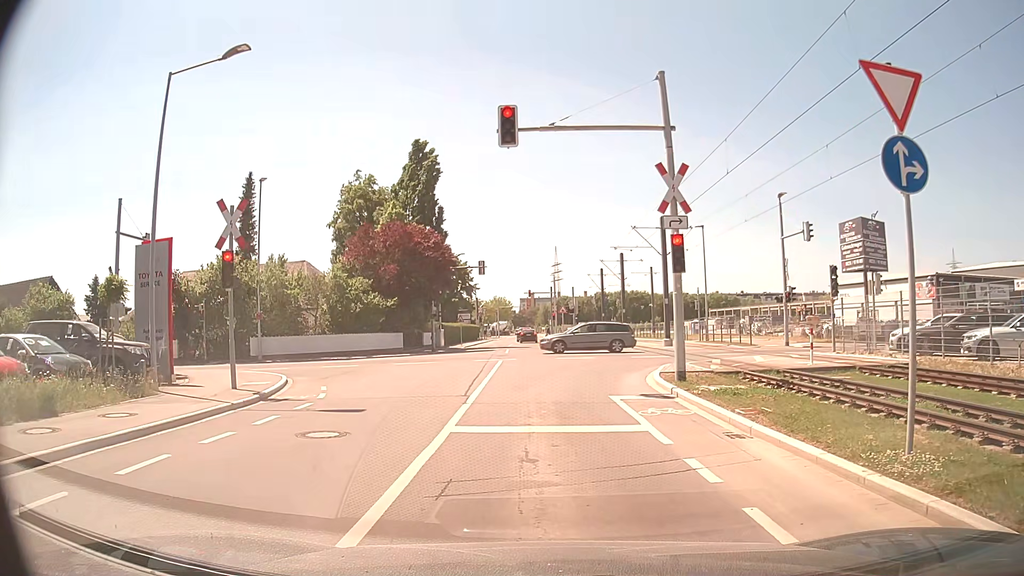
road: residential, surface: asphalt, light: Day
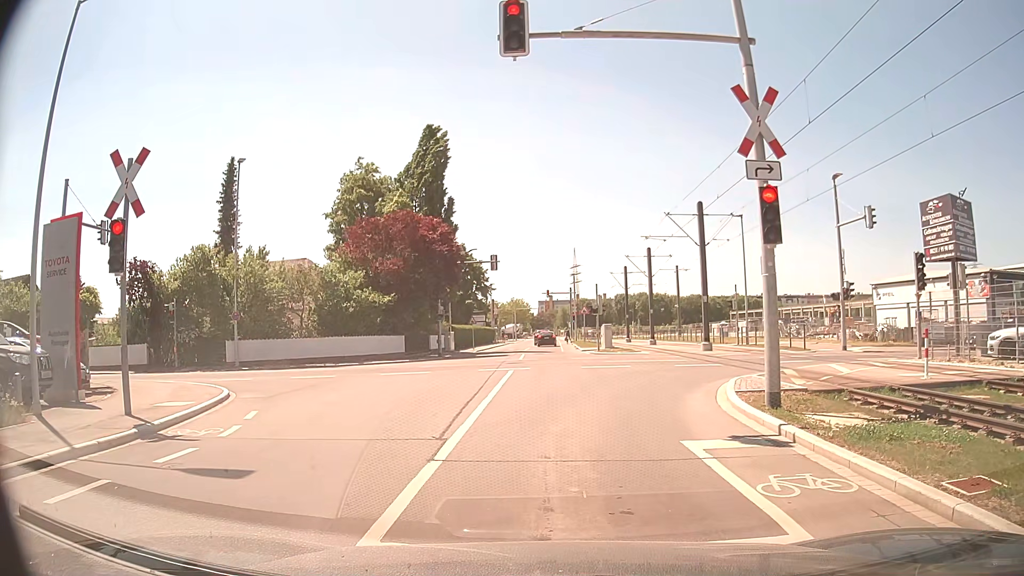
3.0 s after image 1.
(+0.1, +5.3) m; +1°
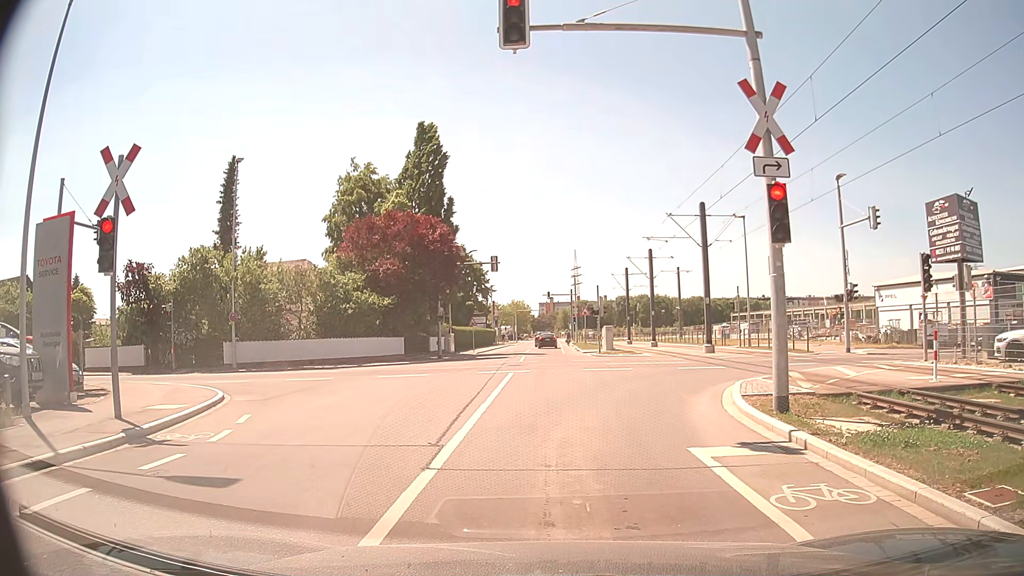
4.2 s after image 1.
(0.0, +0.4) m; 0°
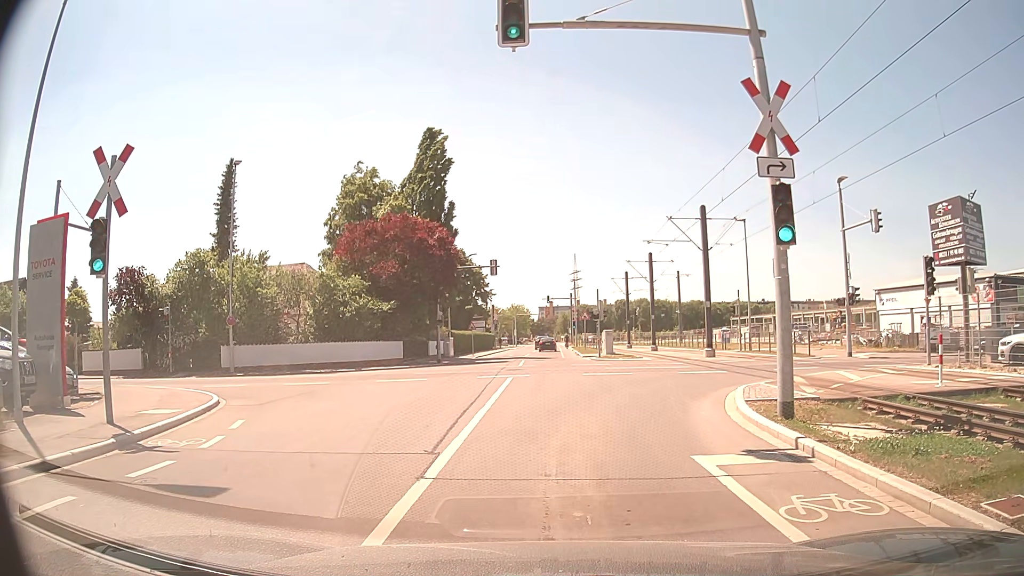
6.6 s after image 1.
(0.0, +0.3) m; 0°
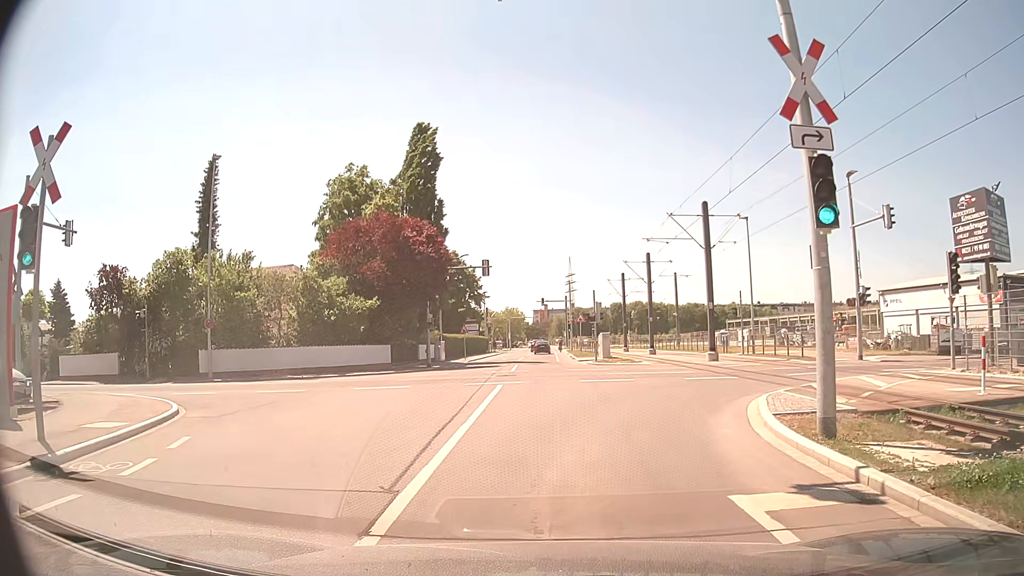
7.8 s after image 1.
(0.0, +1.9) m; -1°
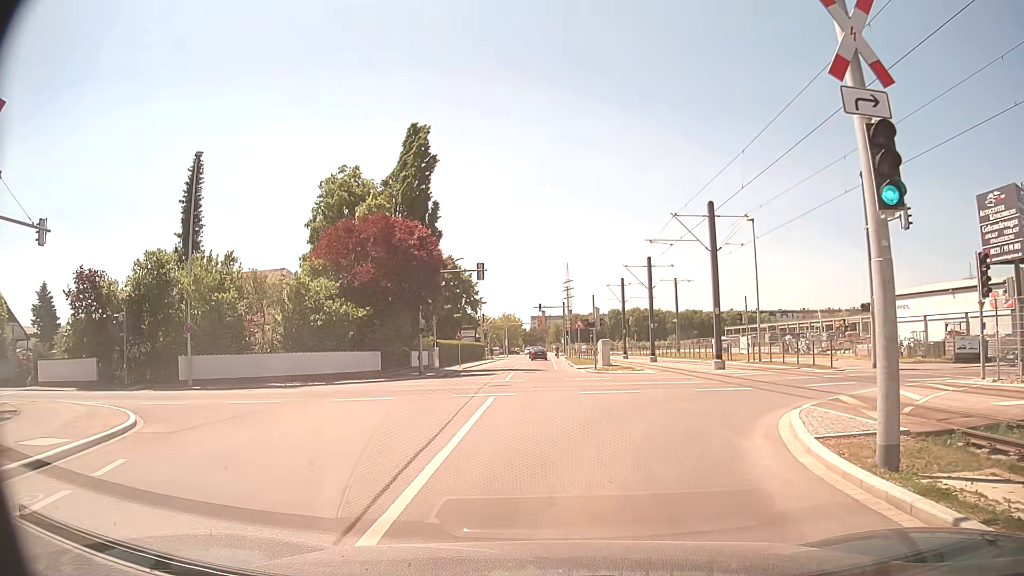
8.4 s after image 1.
(0.0, +1.8) m; 0°
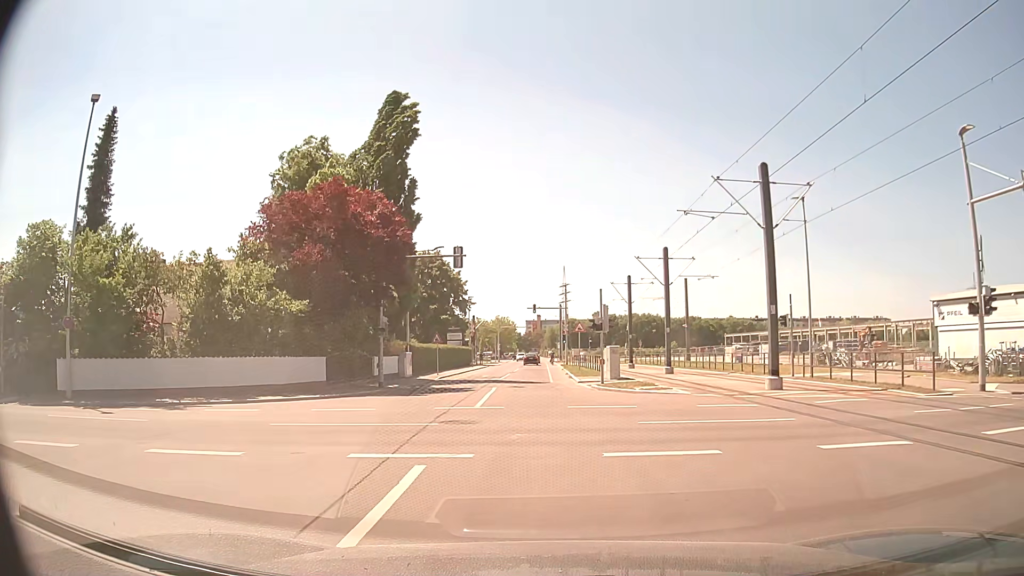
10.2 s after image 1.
(0.0, +8.9) m; +1°
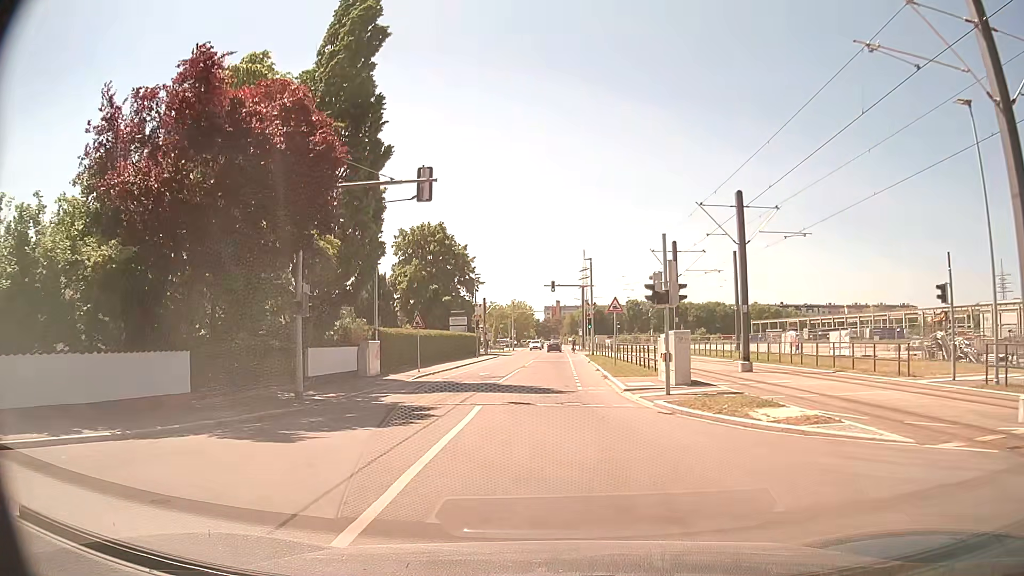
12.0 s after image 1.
(-0.3, +13.1) m; -2°
(0, +10) (0, +20) (0, +30) (0, +40) (0, +50) (0, +60) (0, +70) (0, +80) (+1, +90) (+1, +100) m
